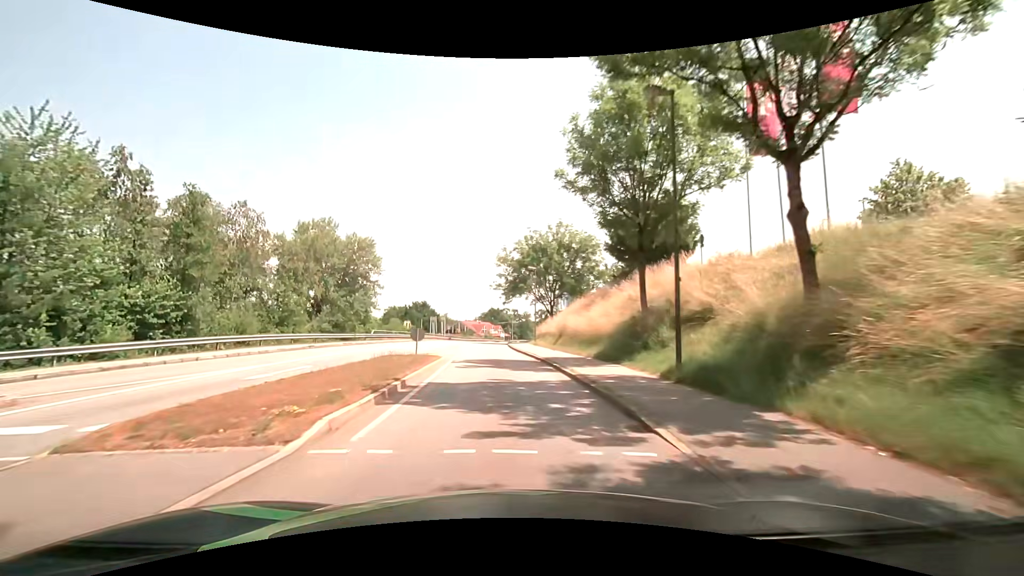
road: tertiary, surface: asphalt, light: Day
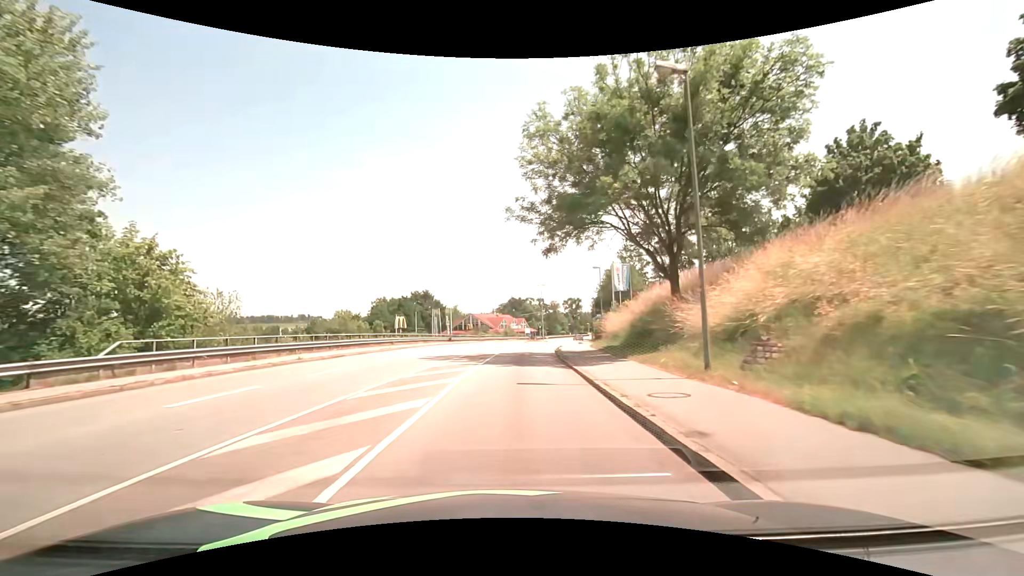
(-1.8, +38.2) m; -3°
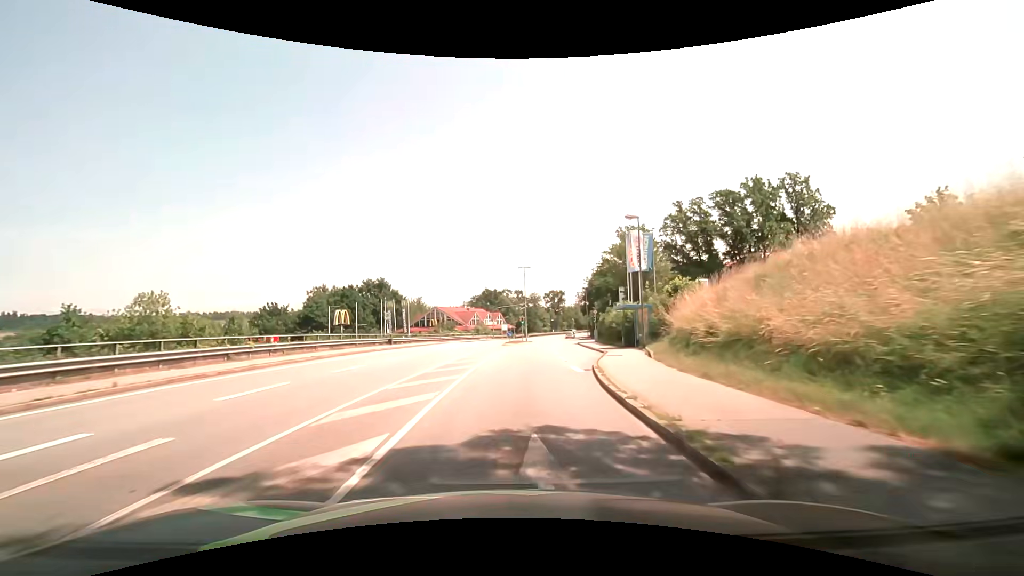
(+0.4, +23.1) m; +3°
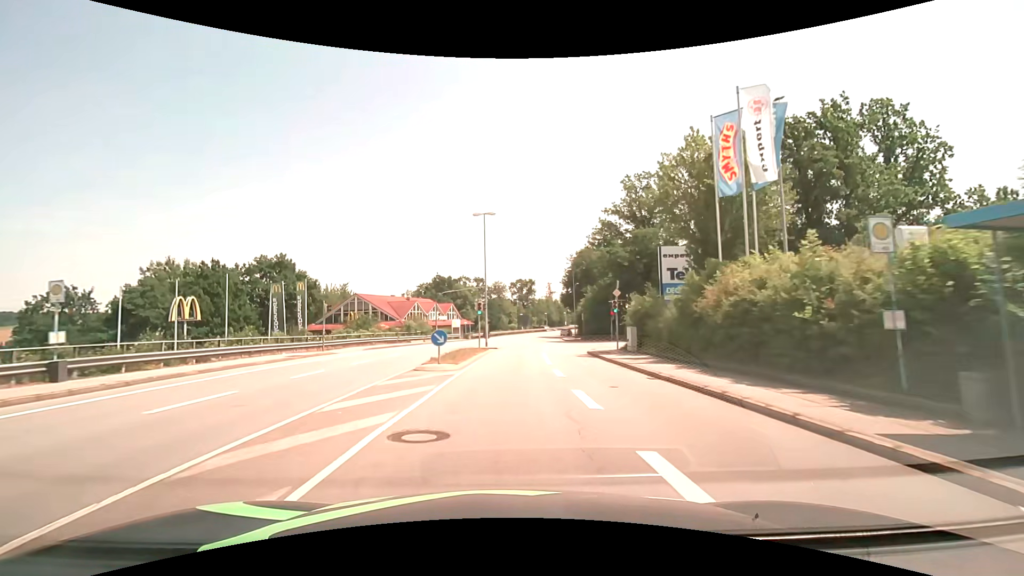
(+1.2, +30.8) m; +4°
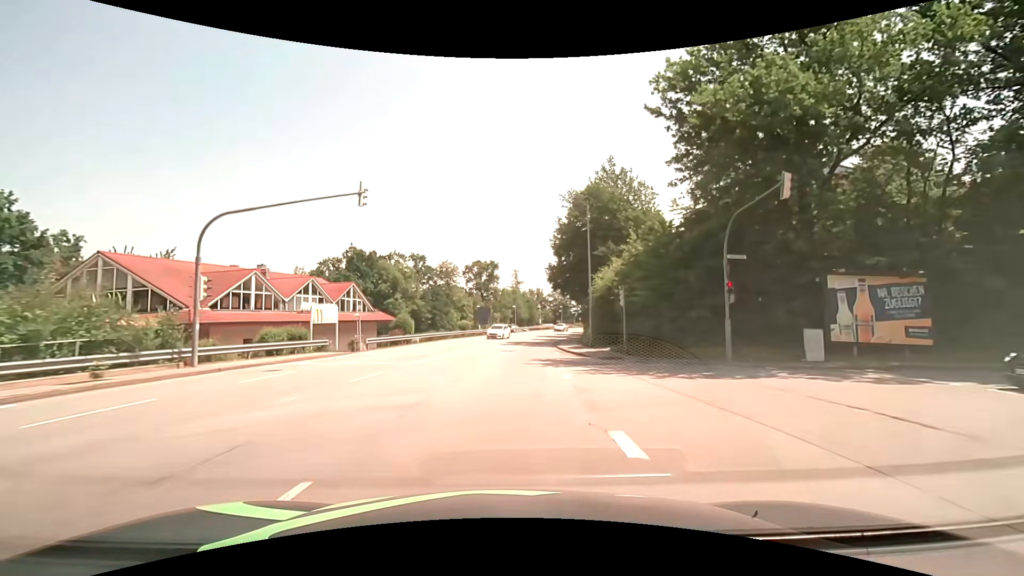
(+1.4, +38.7) m; +4°
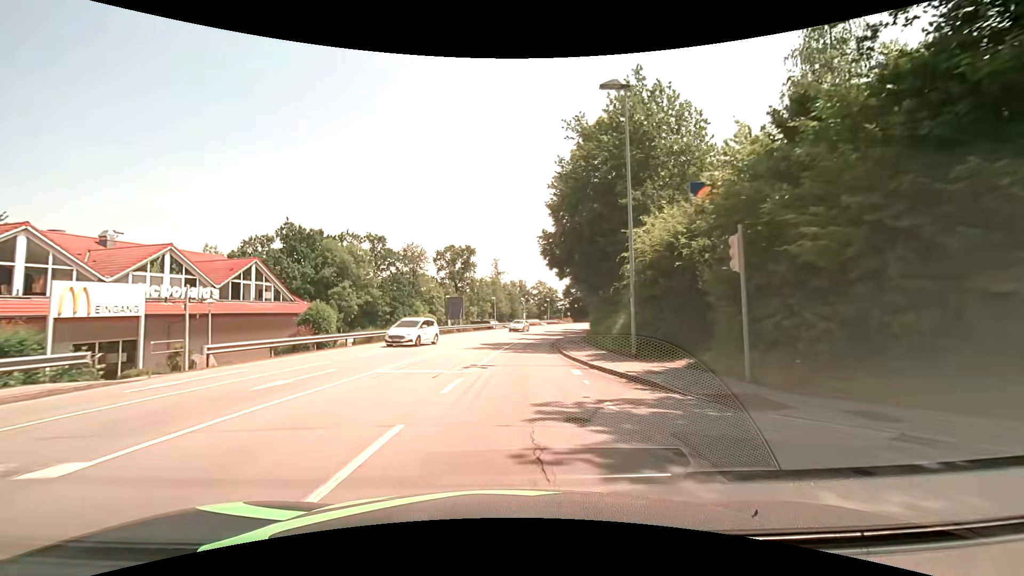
(+0.3, +15.3) m; +2°
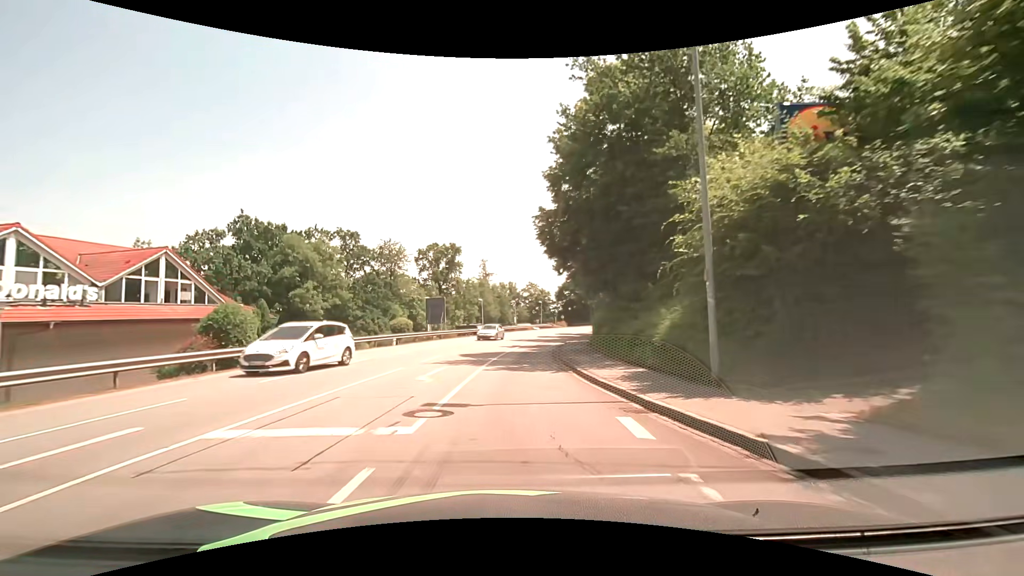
(+0.1, +7.7) m; +1°
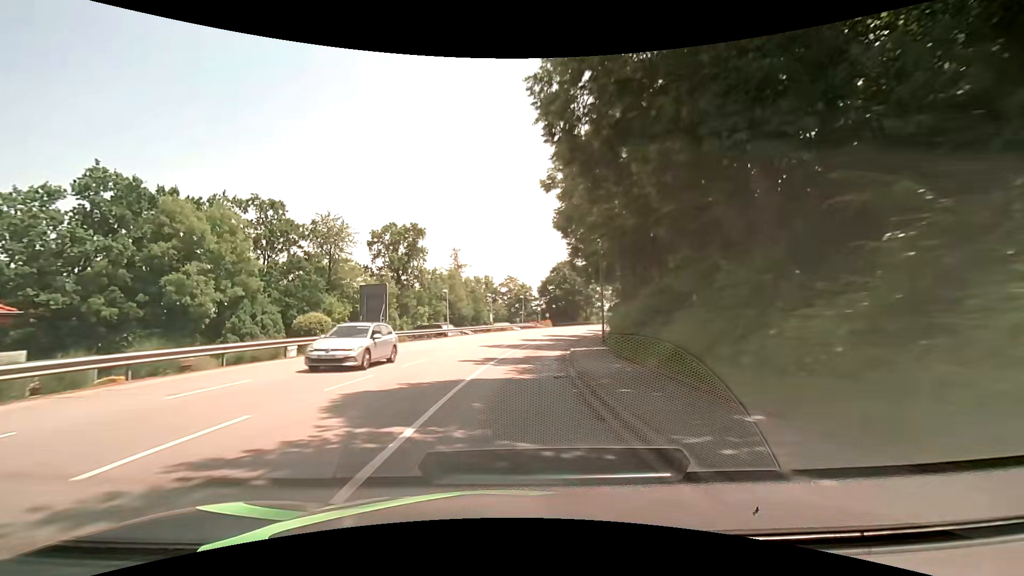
(+0.3, +15.2) m; +2°
(0, +10) (+1, +20) (+2, +30) (+4, +40) (+6, +50) (+9, +59) (+12, +69) (+16, +78) (+20, +87) (+24, +96) m
